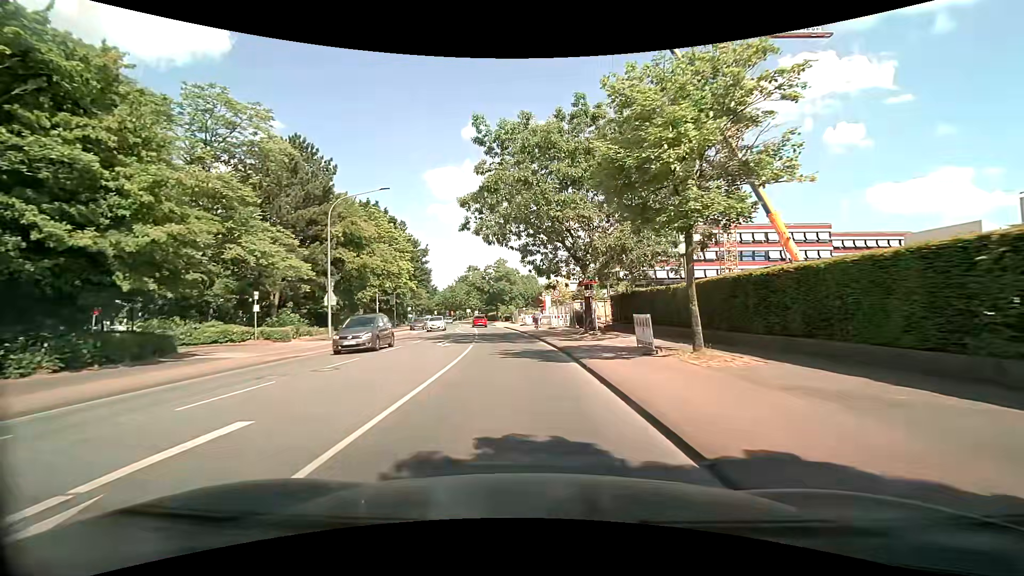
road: tertiary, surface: asphalt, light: Day
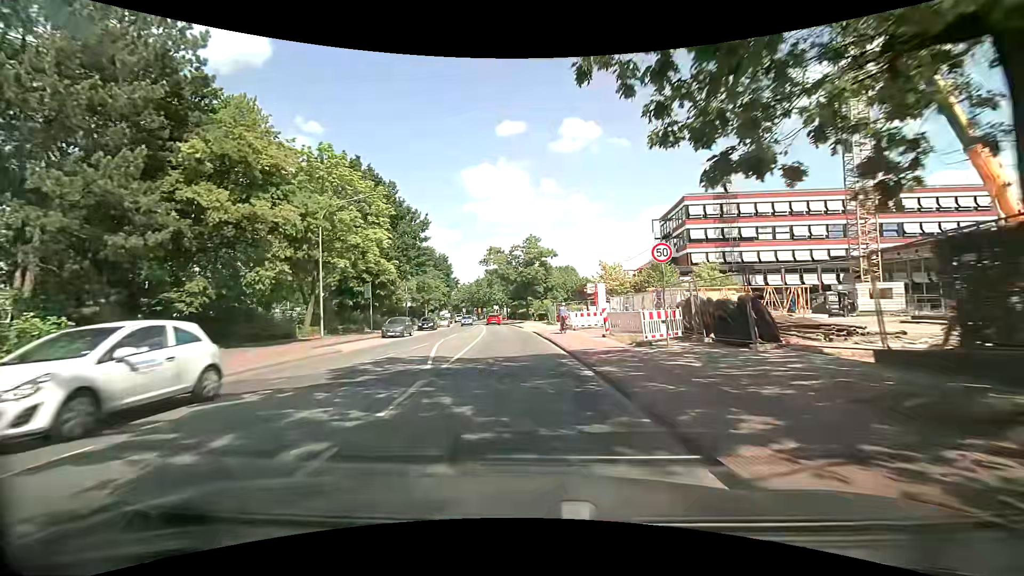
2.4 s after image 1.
(-0.6, +23.5) m; -3°
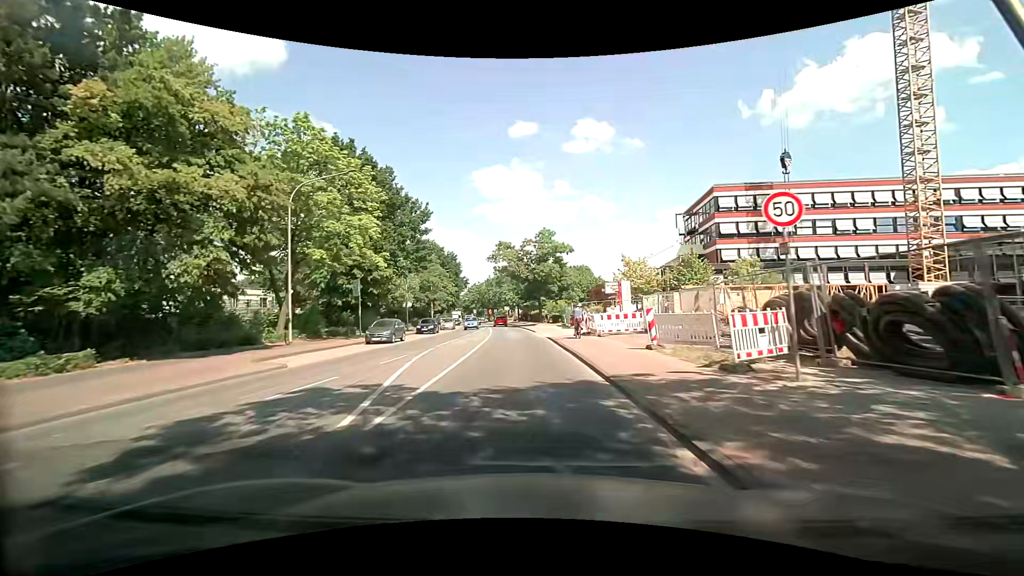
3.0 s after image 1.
(0.0, +6.3) m; -2°
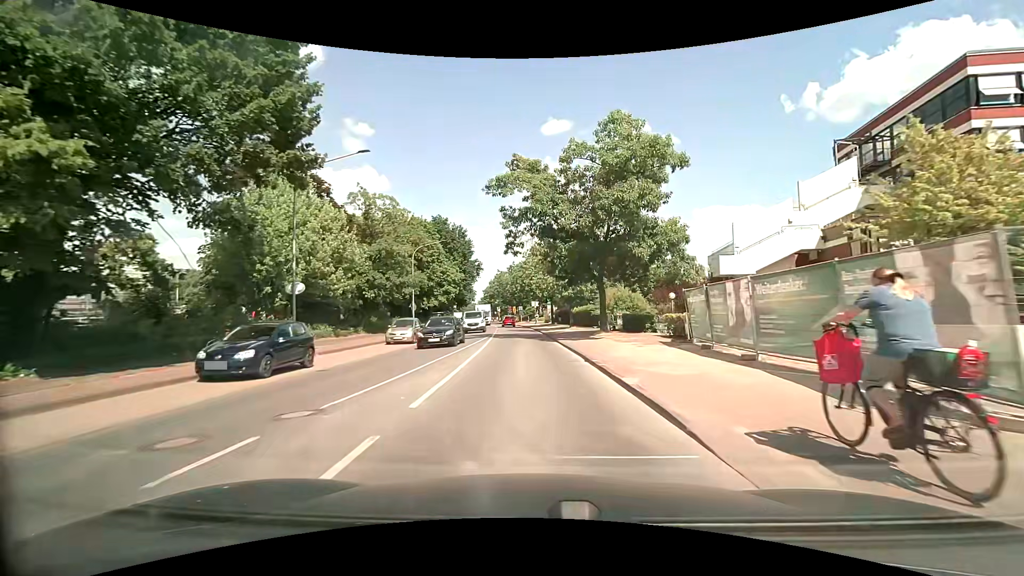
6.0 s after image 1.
(-1.2, +34.1) m; -3°
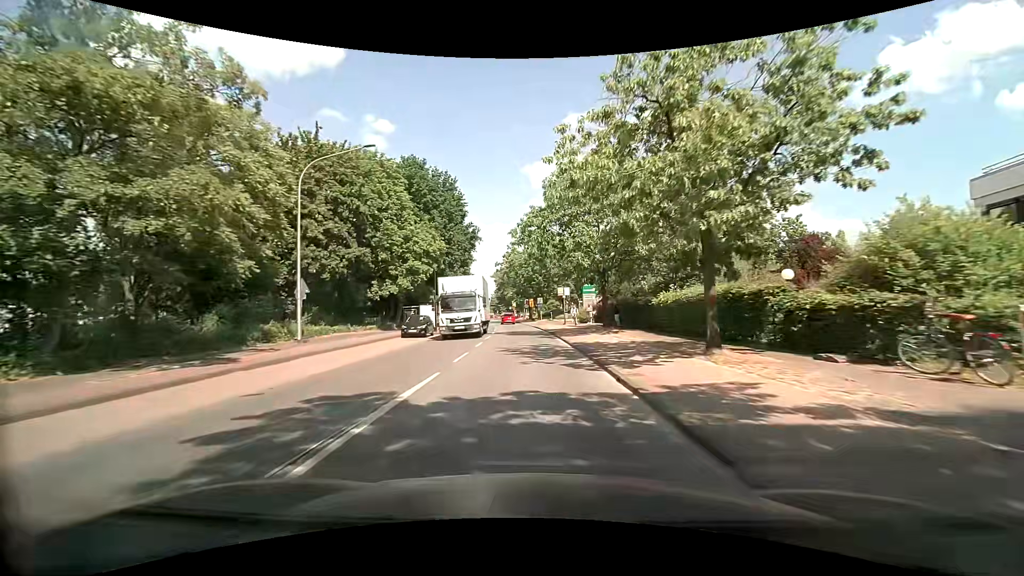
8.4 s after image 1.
(-0.7, +30.9) m; -2°
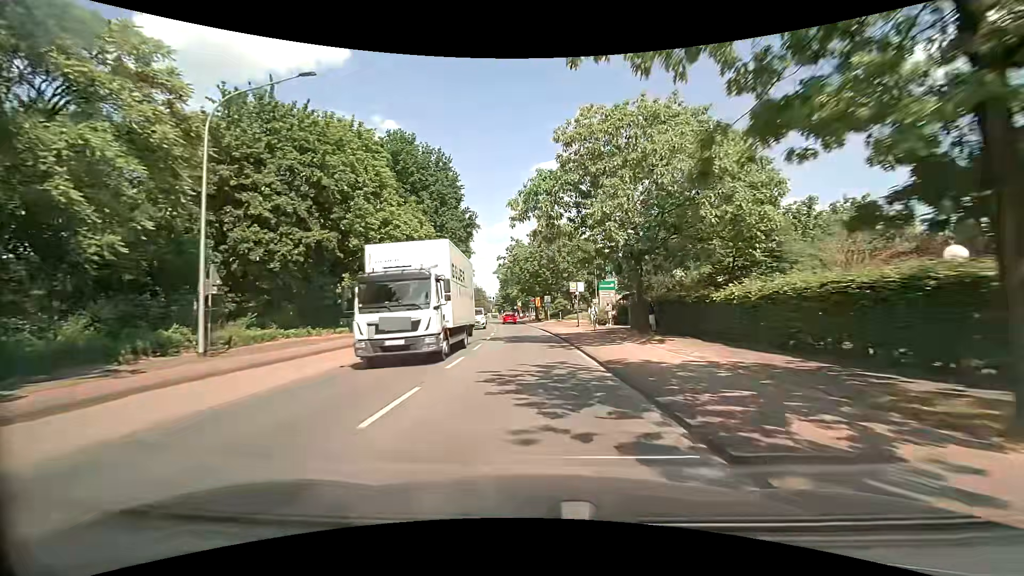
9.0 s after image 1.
(0.0, +7.8) m; -1°
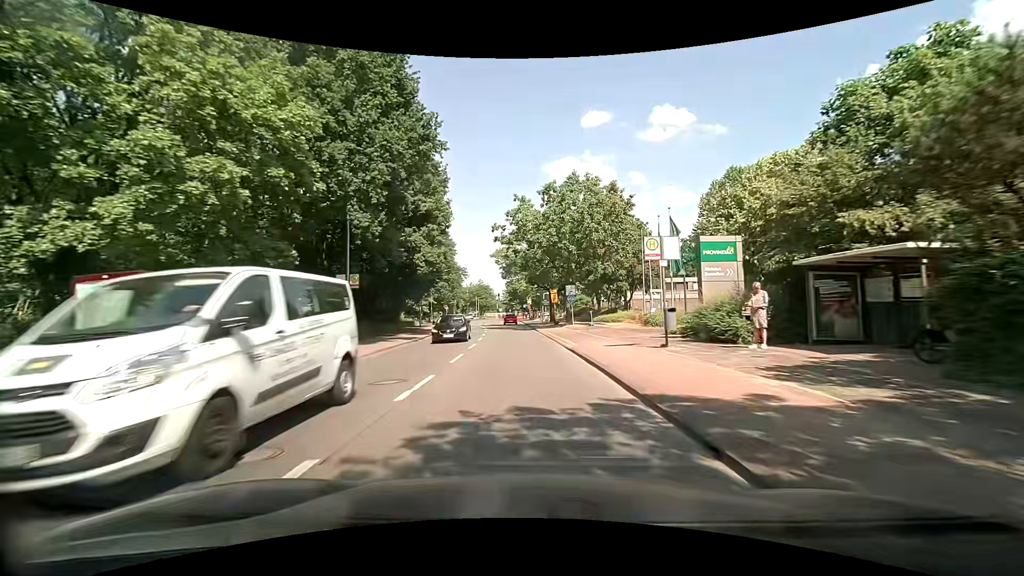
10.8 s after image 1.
(-0.2, +22.9) m; -1°
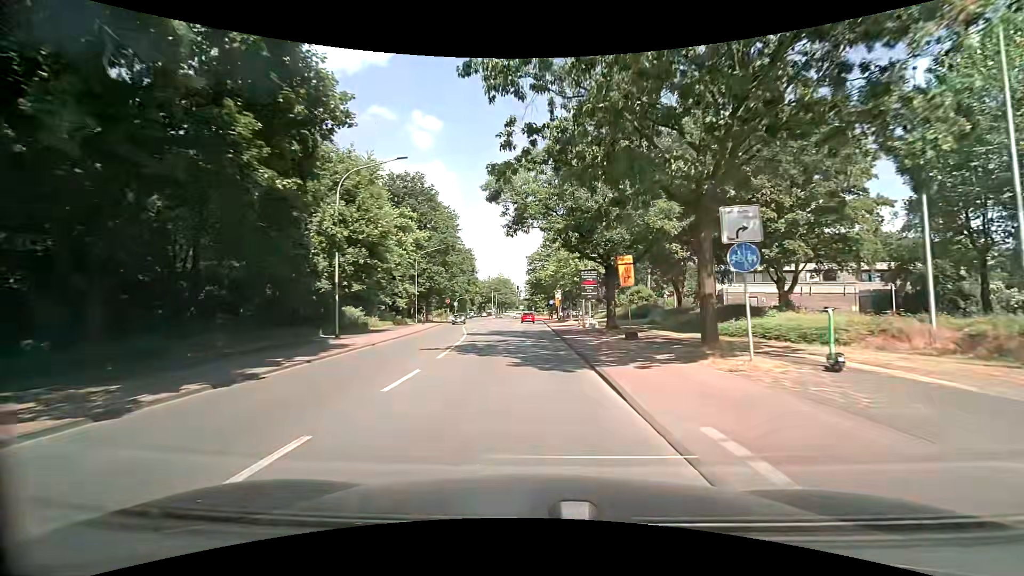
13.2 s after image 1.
(-0.6, +29.3) m; -3°
(0, +10) (0, +20) (0, +30) (0, +40) (-1, +50) (-1, +60) (-1, +70) (-1, +80) (-1, +90) (-1, +100) m
